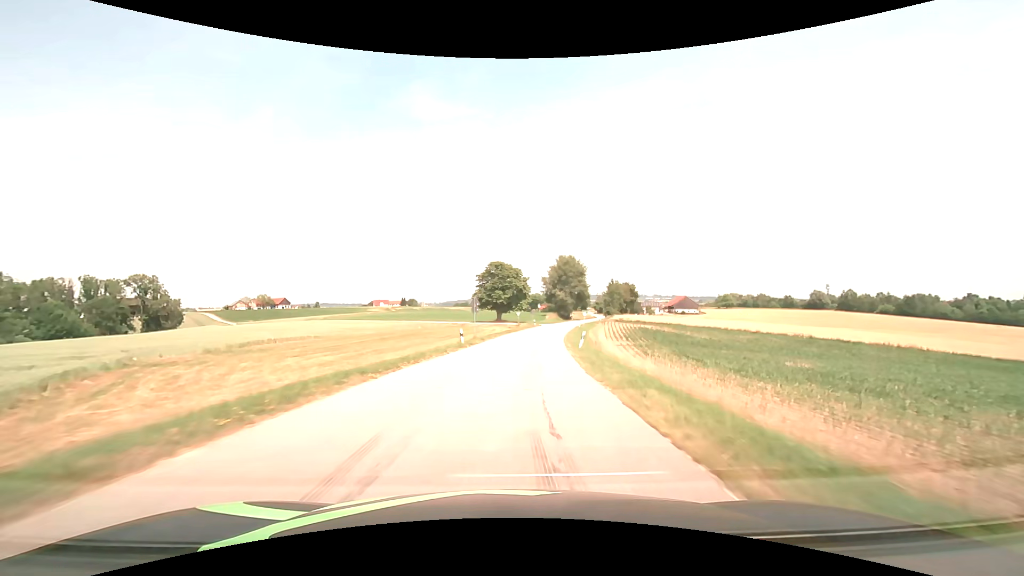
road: tertiary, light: Day
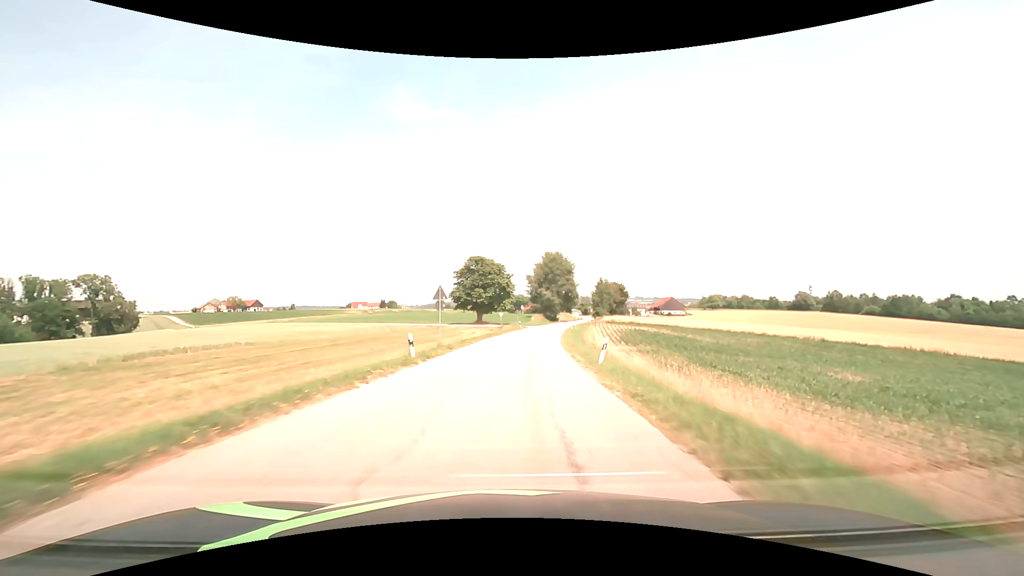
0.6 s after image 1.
(+0.2, +10.7) m; +2°
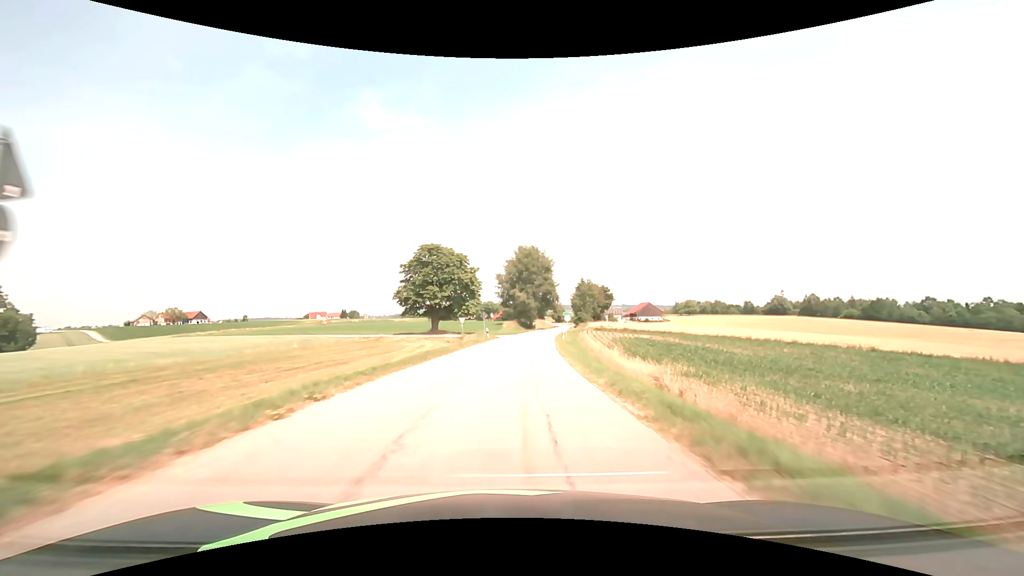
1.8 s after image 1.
(+0.7, +21.7) m; +4°
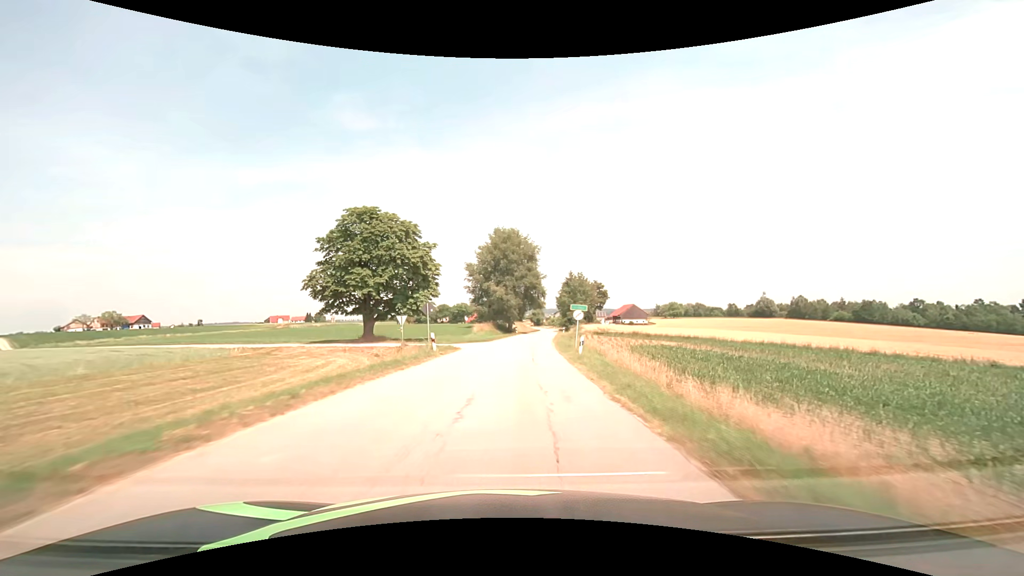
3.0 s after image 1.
(+0.5, +22.5) m; +3°
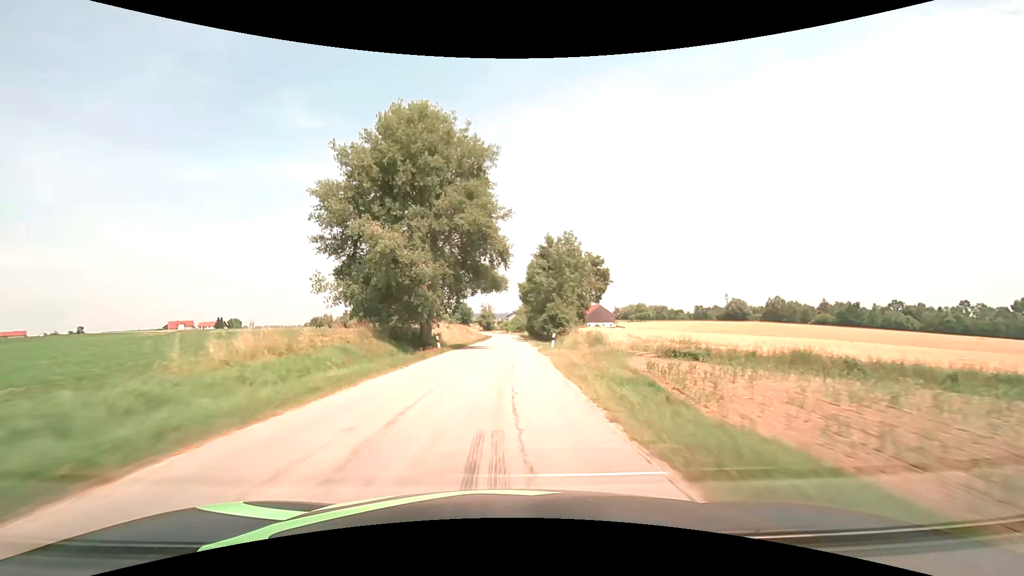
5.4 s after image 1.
(+2.7, +48.1) m; +6°
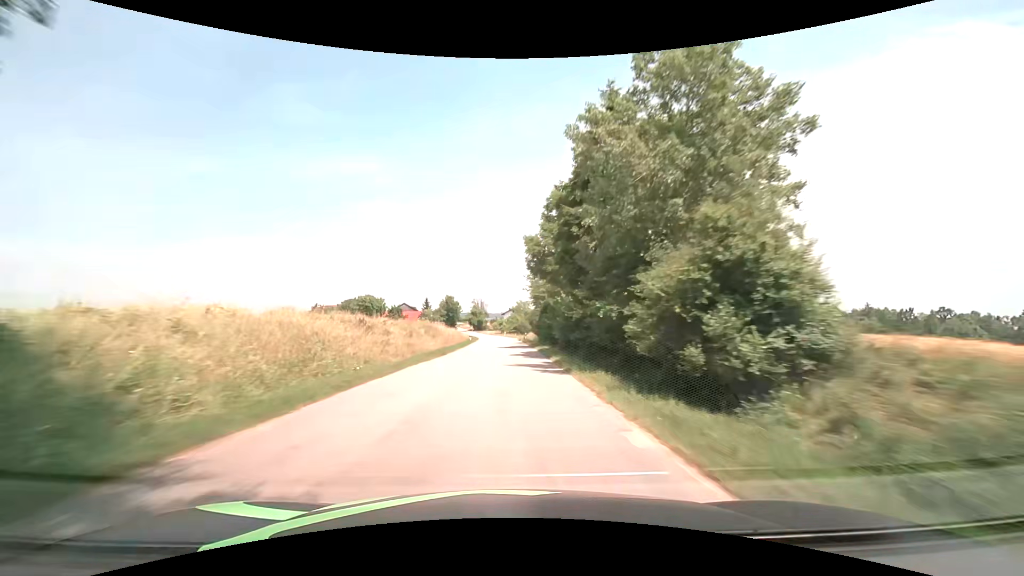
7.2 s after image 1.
(0.0, +38.8) m; 0°
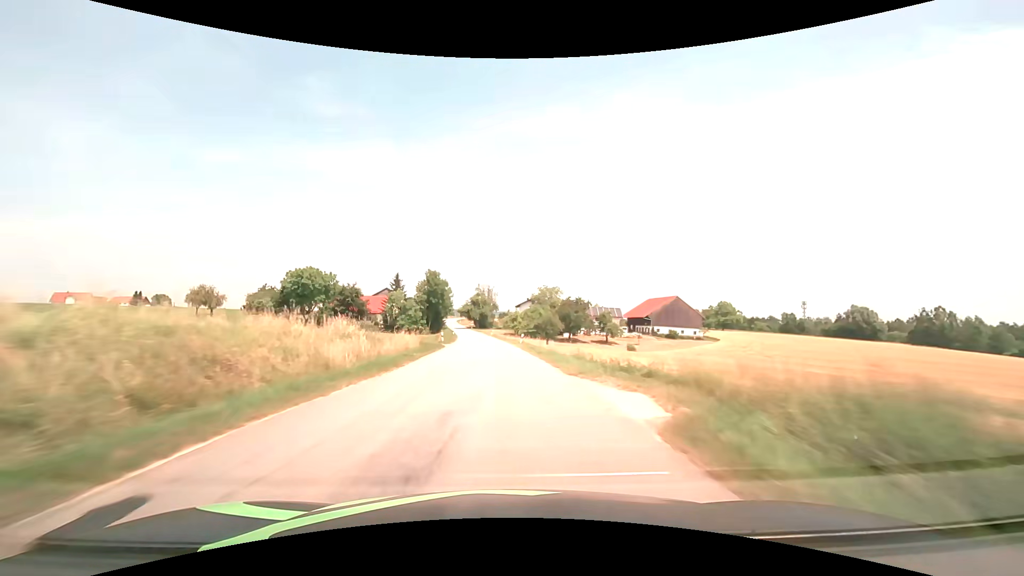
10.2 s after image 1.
(-0.4, +67.9) m; -1°
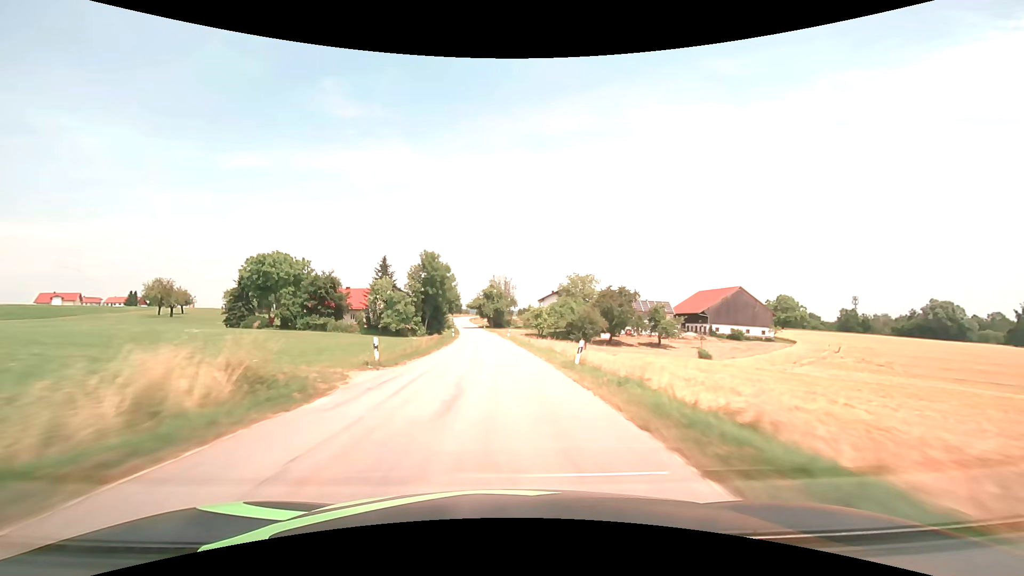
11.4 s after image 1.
(-0.6, +27.7) m; -2°
(0, +10) (0, +20) (0, +30) (-1, +40) (-1, +50) (-2, +60) (-3, +70) (-4, +80) (-5, +90) (-6, +100) m
